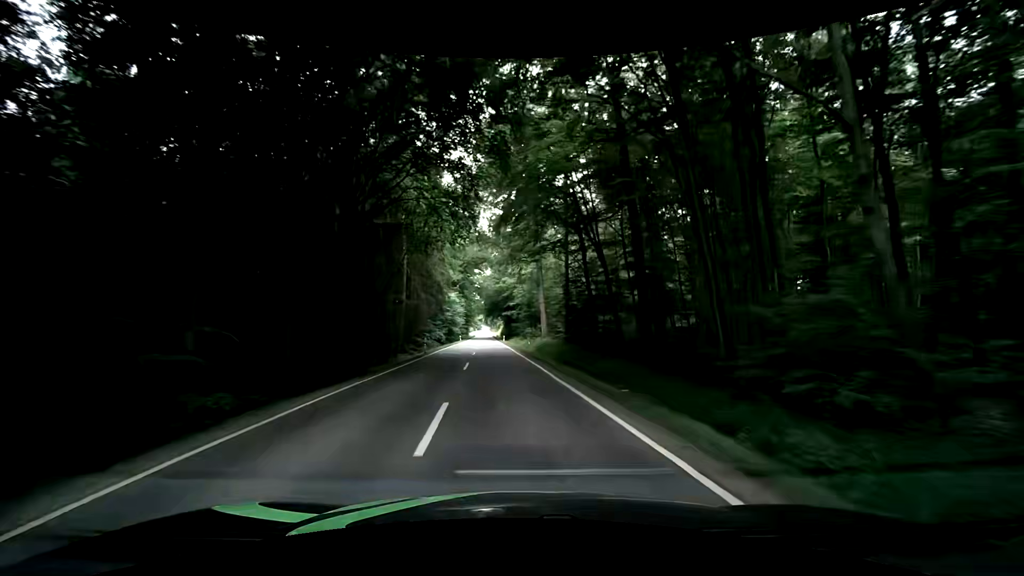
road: secondary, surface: asphalt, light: Day
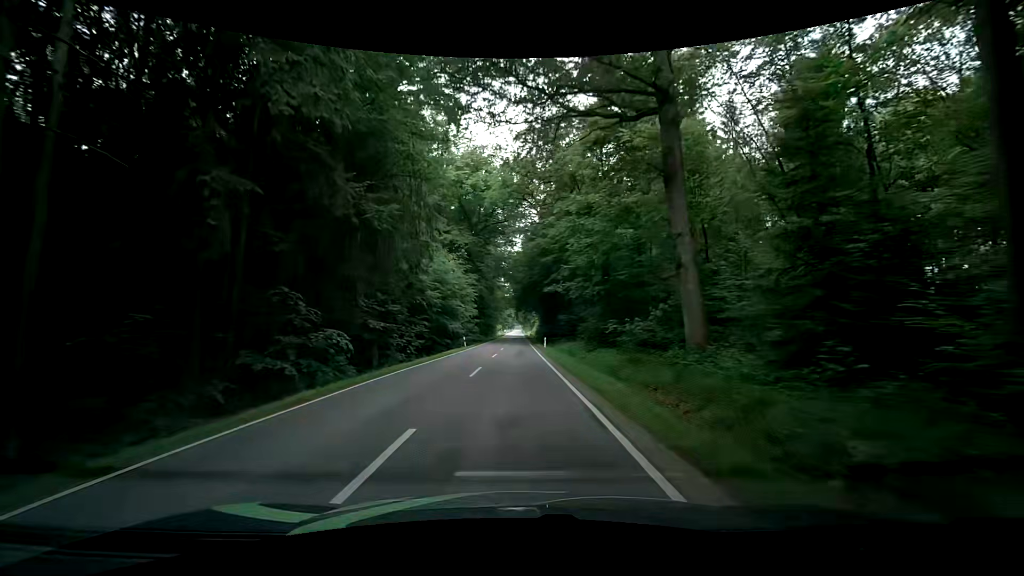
(-2.3, +39.0) m; -5°
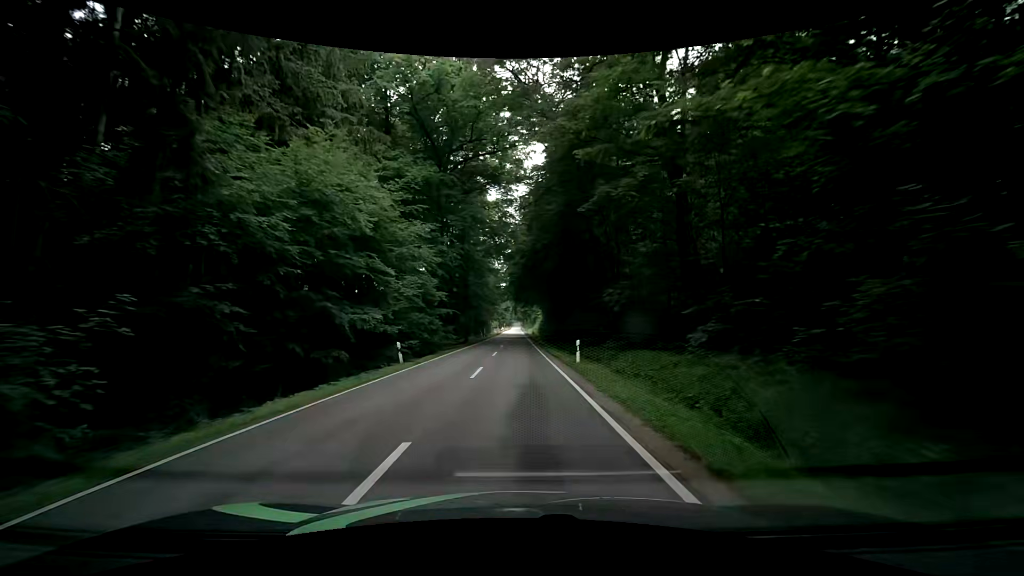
(+0.5, +25.1) m; +2°
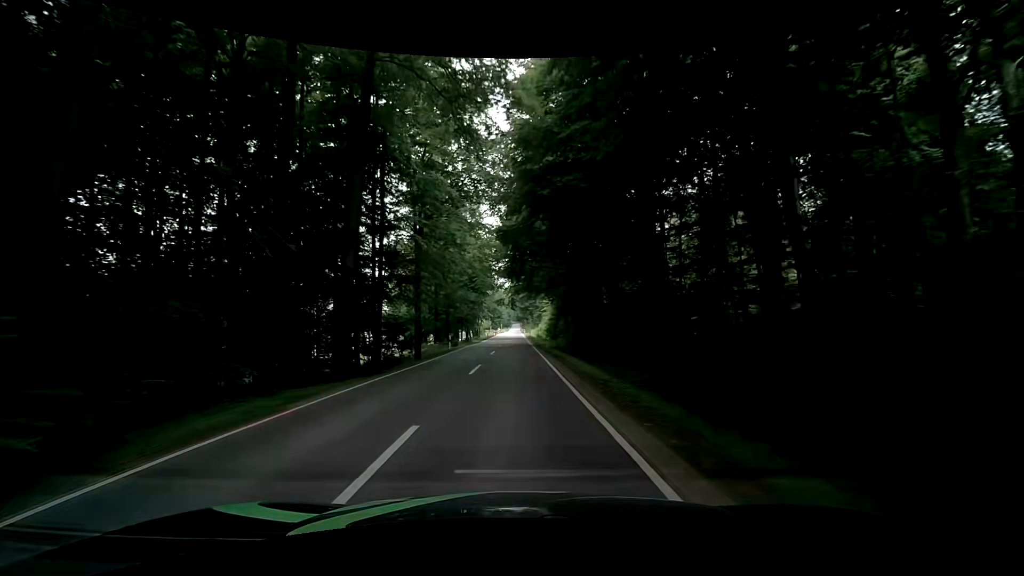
(-0.5, +35.5) m; -1°
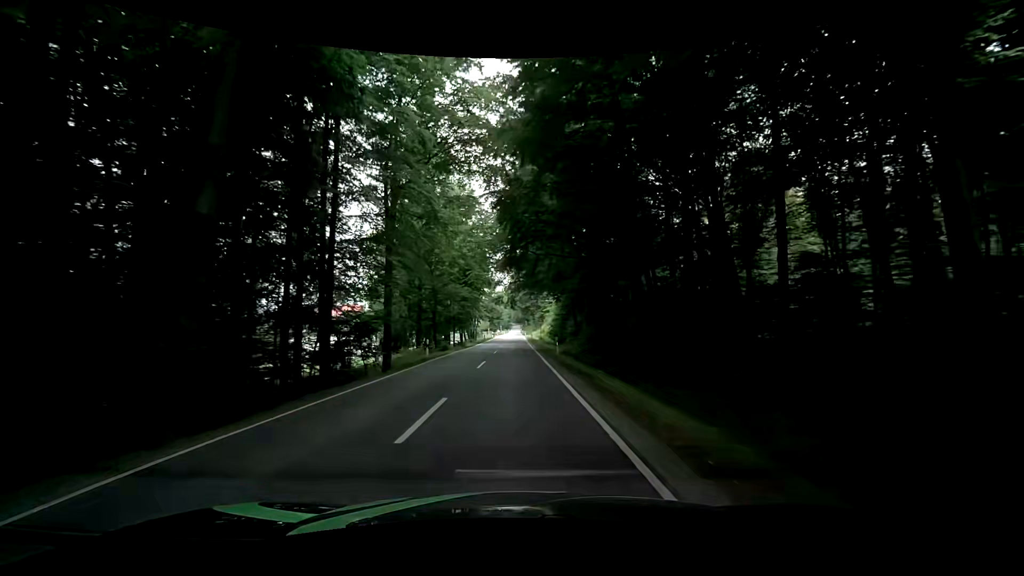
(0.0, +9.2) m; +1°
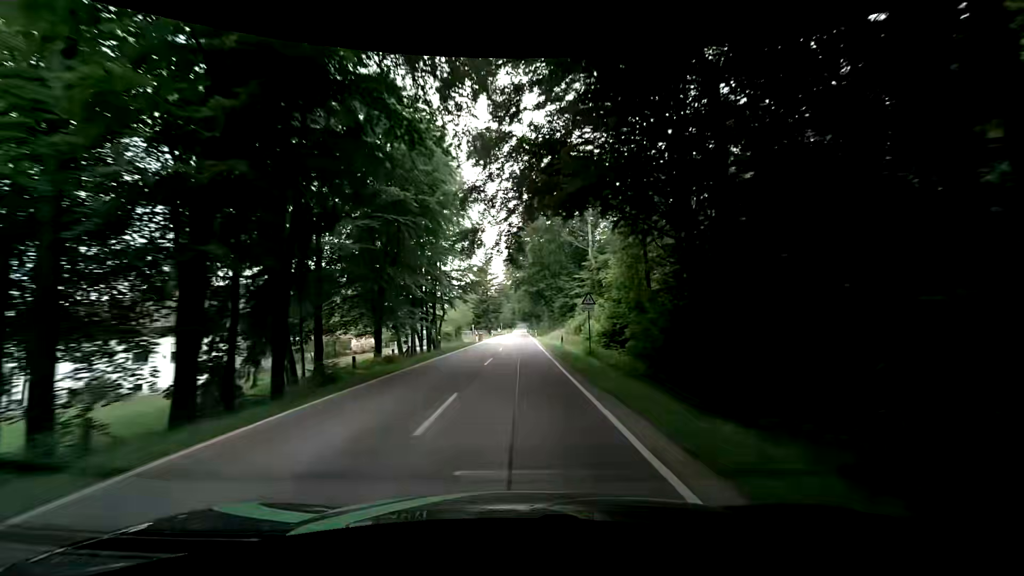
(-1.1, +47.6) m; -2°
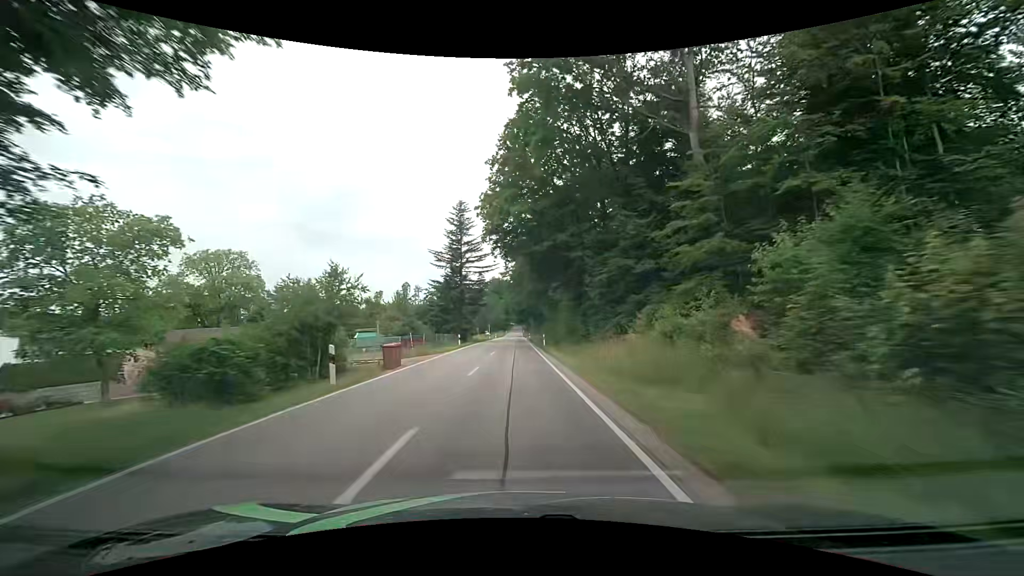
(+0.4, +39.6) m; 0°
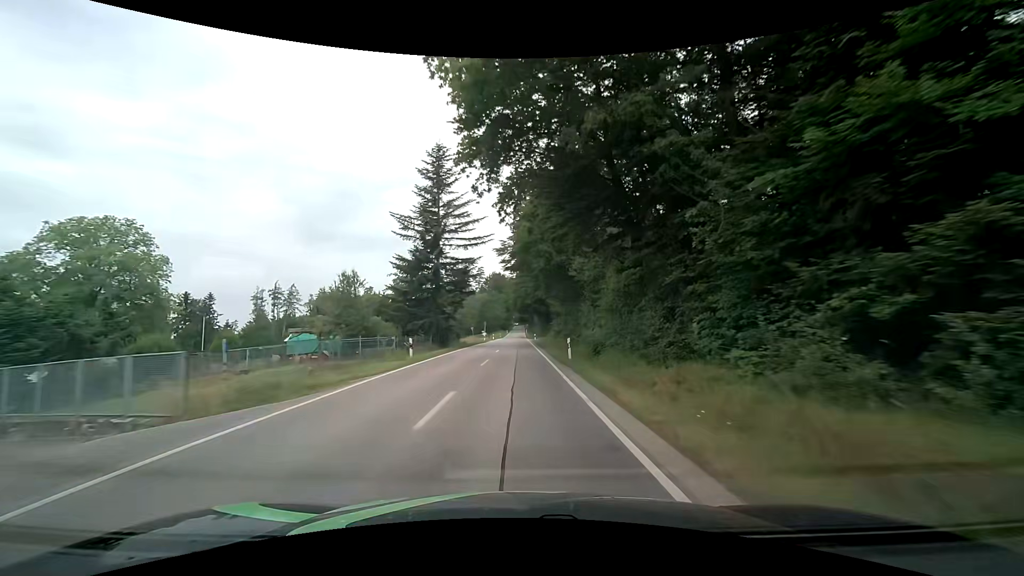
(+0.1, +19.7) m; 0°
(0, +10) (0, +20) (0, +30) (0, +40) (0, +50) (0, +60) (0, +70) (0, +80) (0, +90) (0, +100) m
